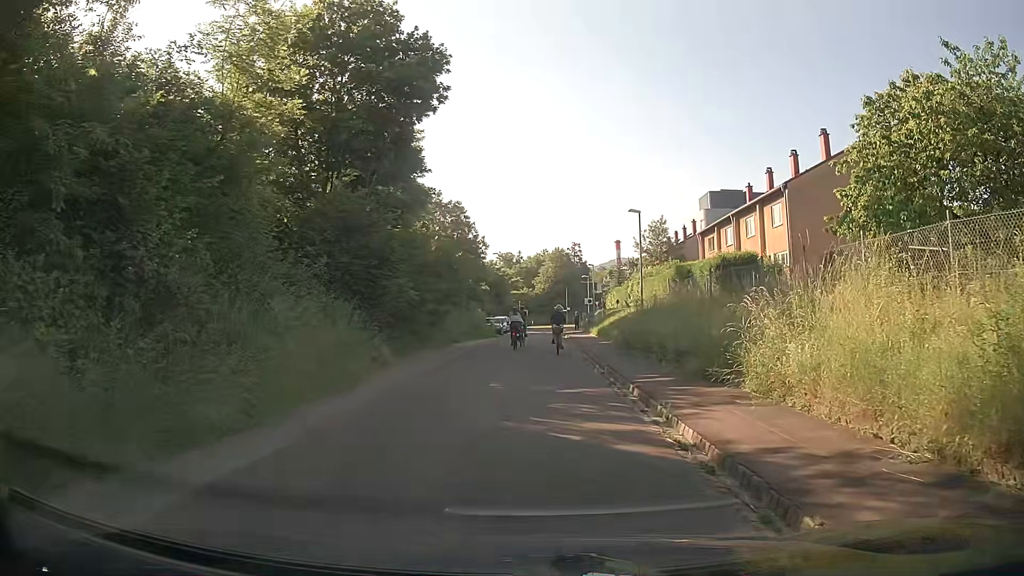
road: residential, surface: asphalt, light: Day
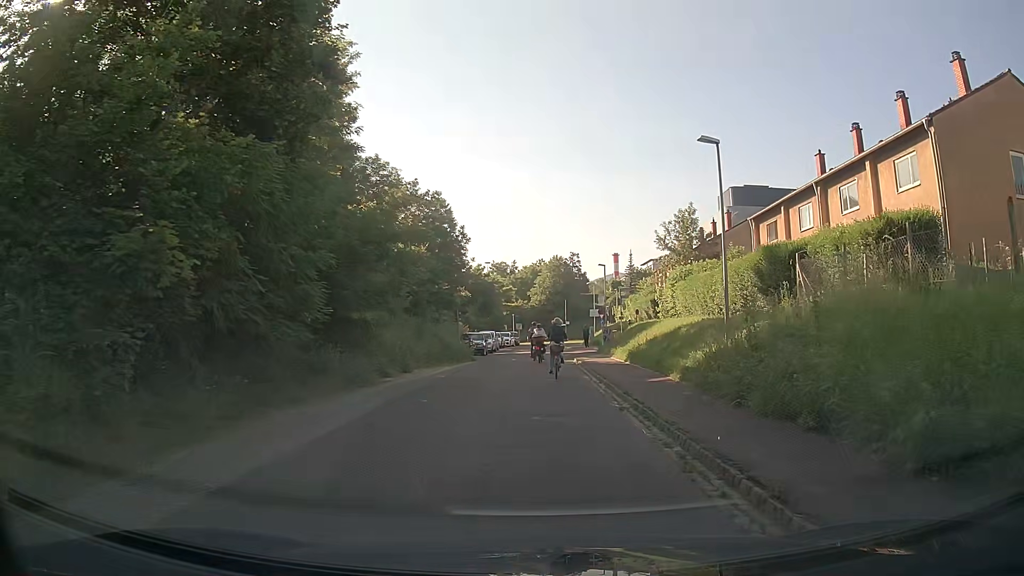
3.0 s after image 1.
(-0.4, +14.5) m; -2°
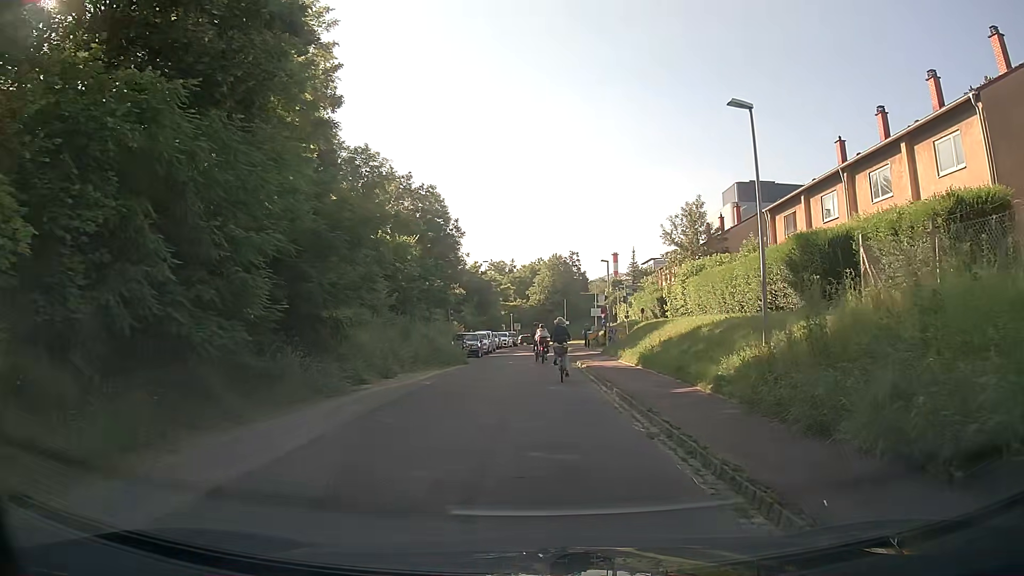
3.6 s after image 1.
(0.0, +3.0) m; +2°
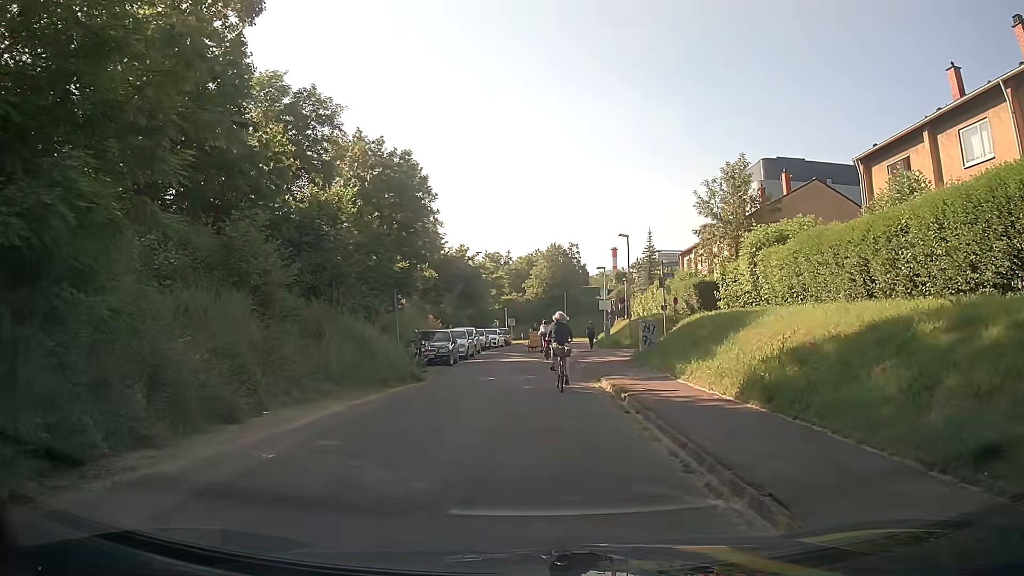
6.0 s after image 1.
(-0.1, +11.6) m; 0°
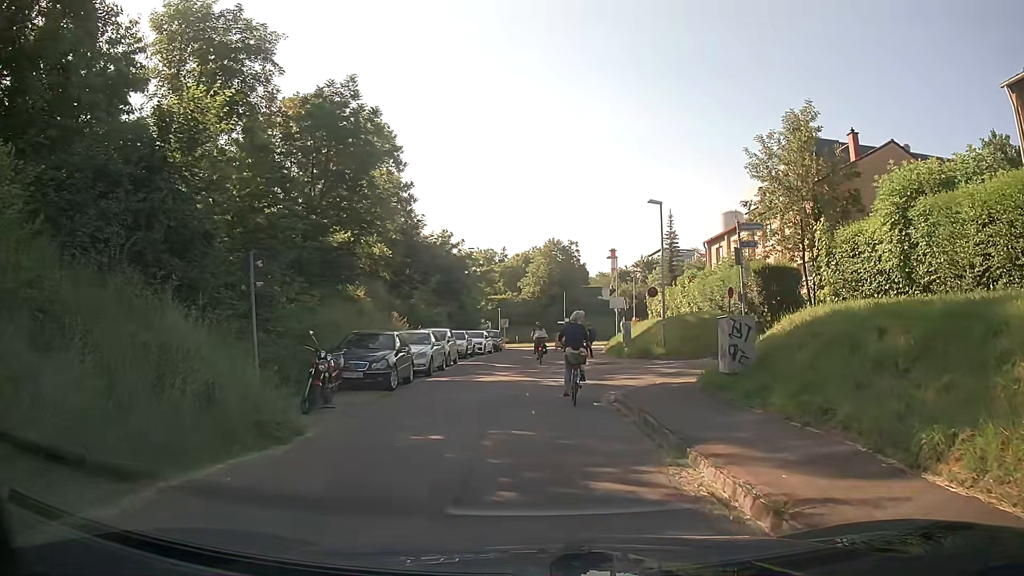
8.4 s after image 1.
(-0.1, +10.2) m; -1°
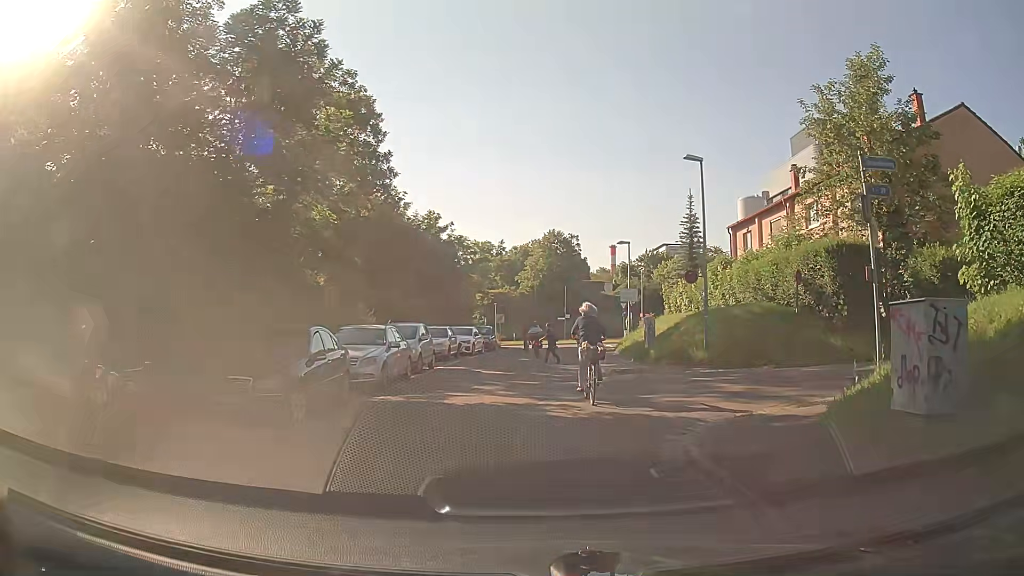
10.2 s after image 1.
(+0.1, +6.5) m; 0°
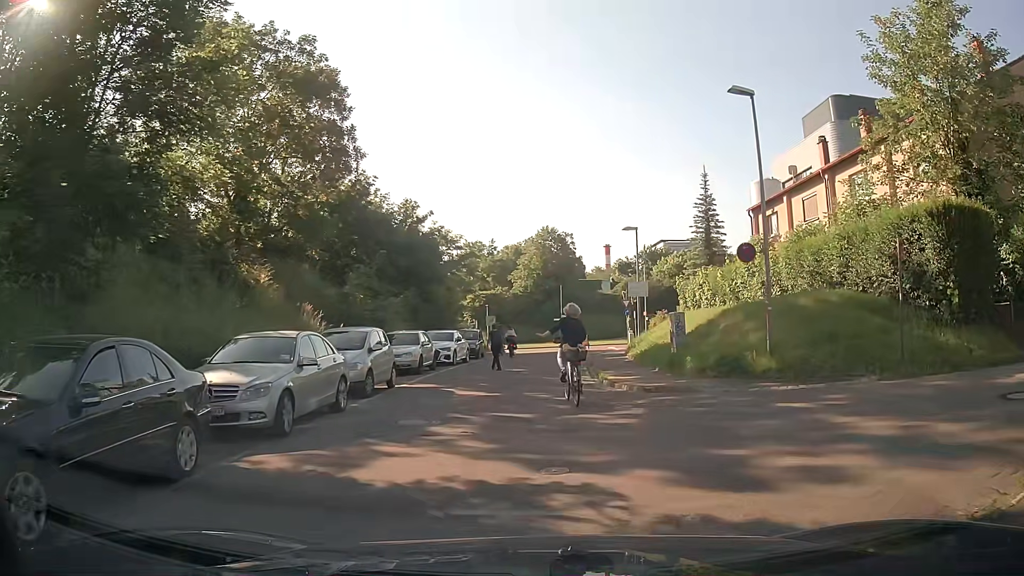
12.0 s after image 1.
(+0.2, +5.8) m; 0°
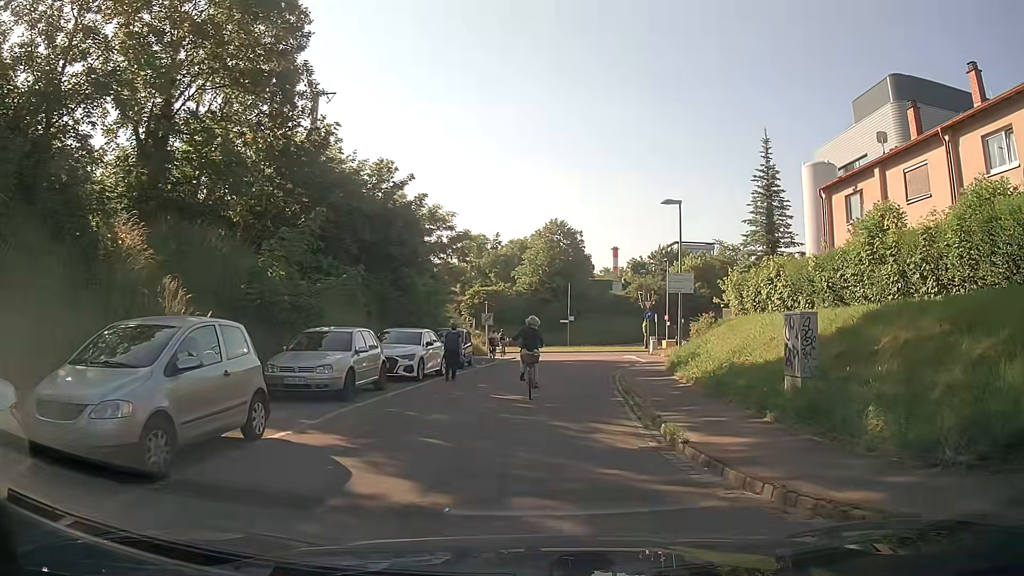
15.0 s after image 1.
(+0.3, +8.9) m; +2°
